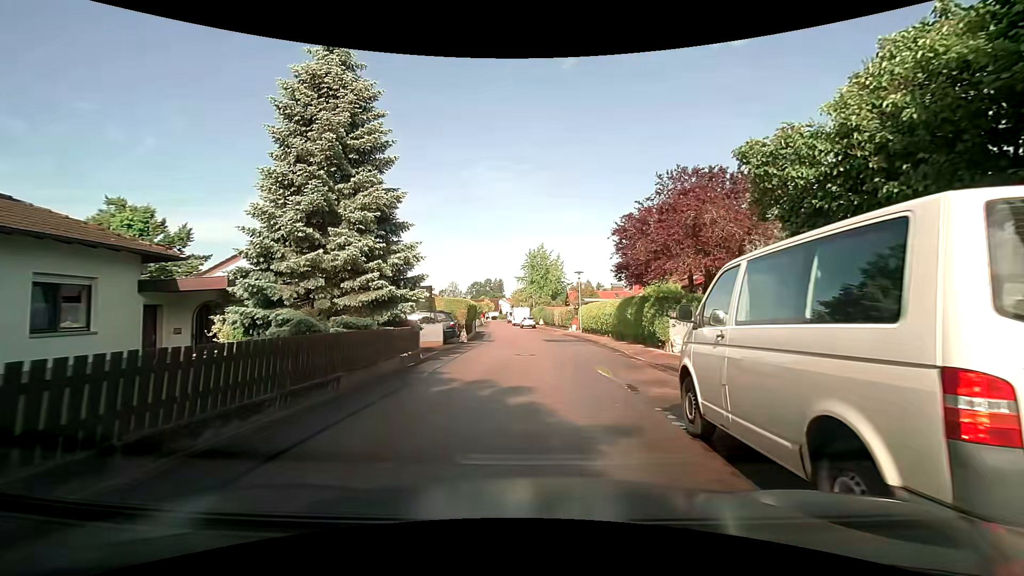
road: residential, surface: asphalt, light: Day
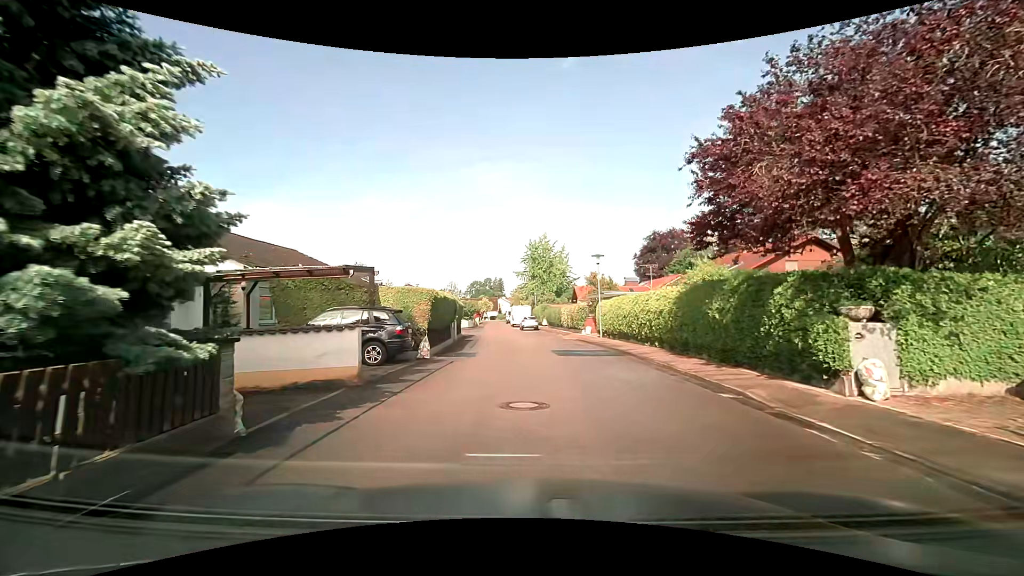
(+0.1, +10.3) m; +1°
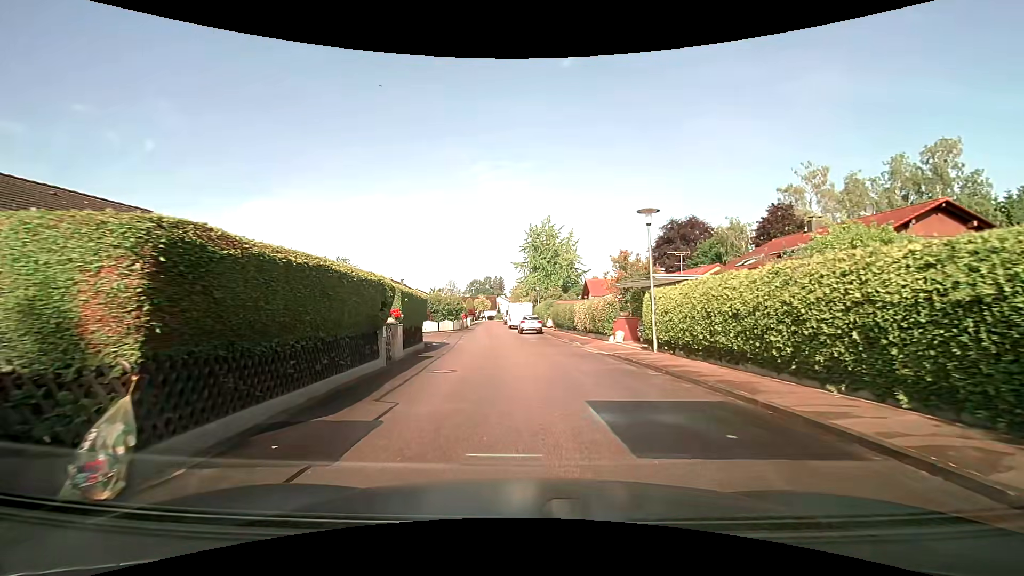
(0.0, +12.3) m; 0°
(0, +10) (0, +20) (-1, +30) (-2, +40) (-3, +50) (-4, +60) (-5, +70) (-6, +80) (-6, +90) (-6, +100) m
